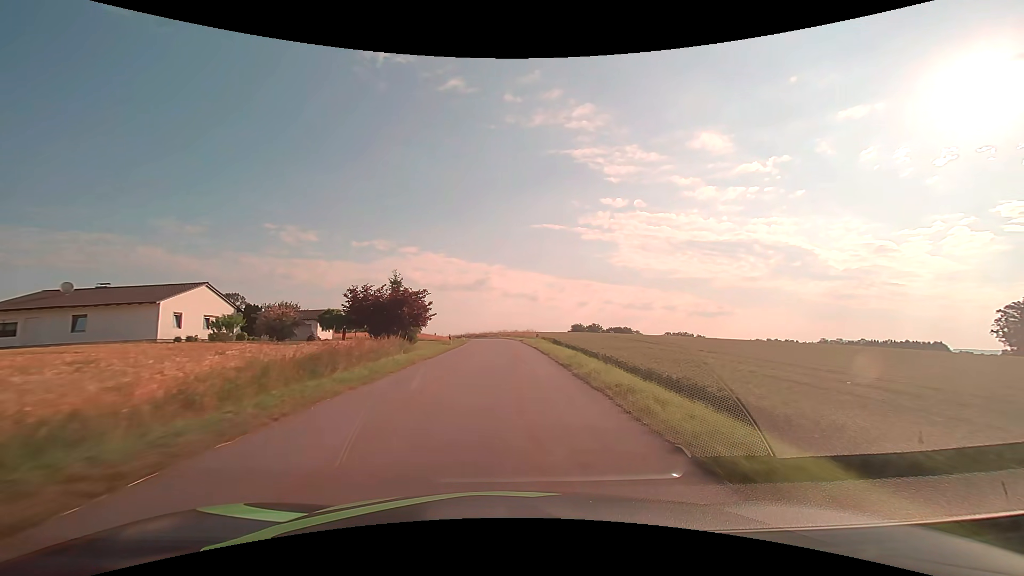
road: tertiary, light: Day
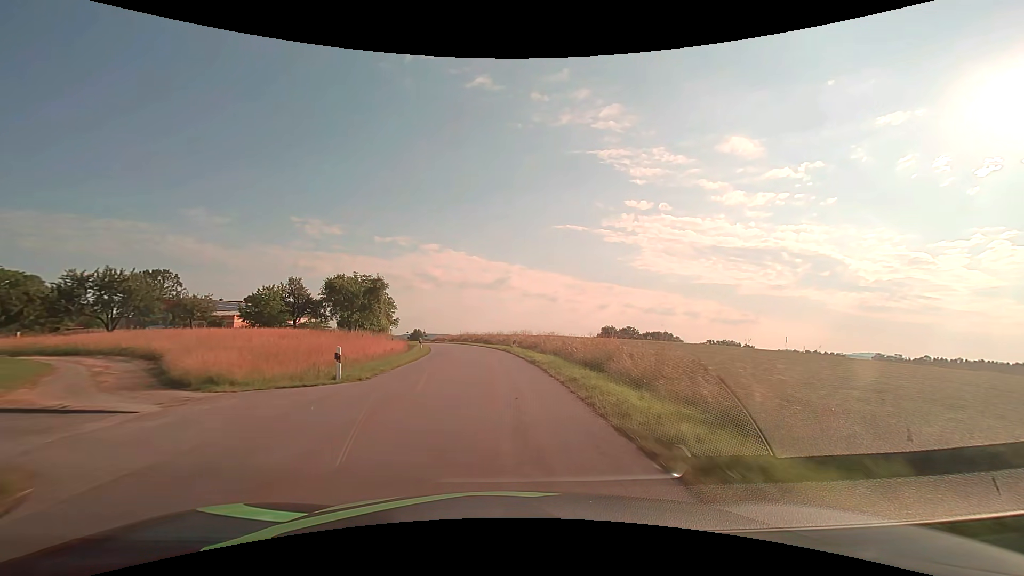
(-0.3, +53.1) m; -2°
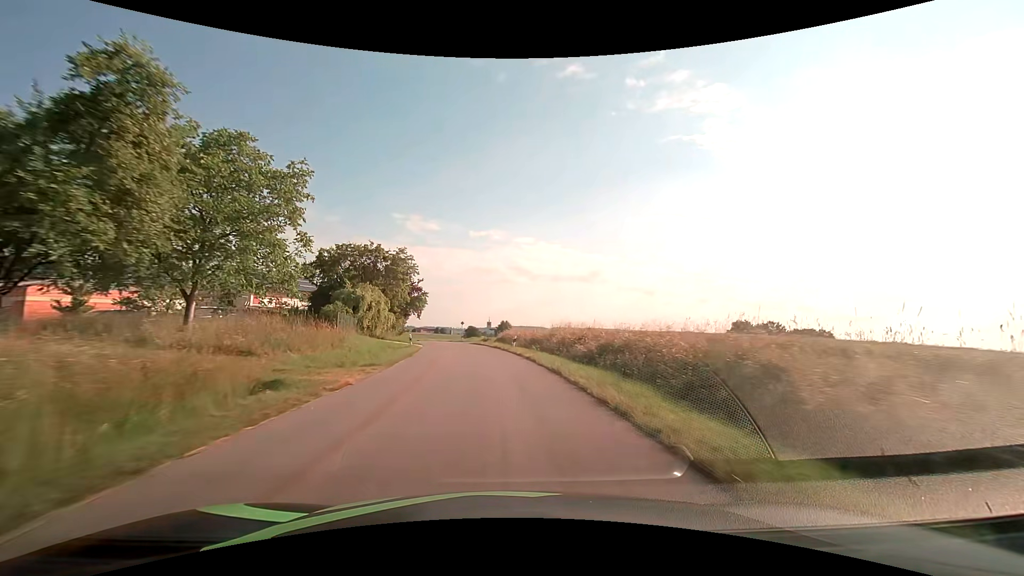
(-4.4, +53.5) m; -10°
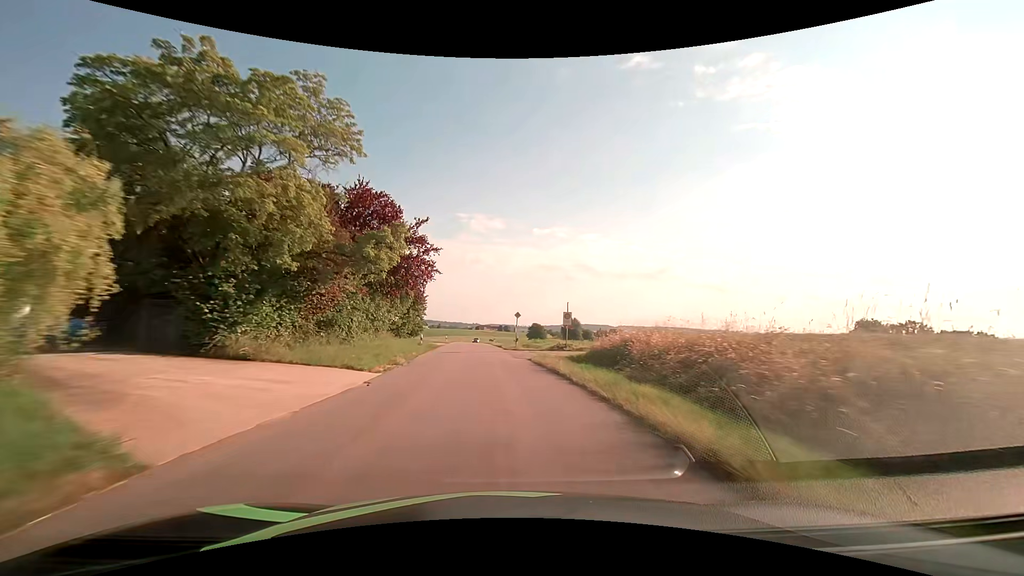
(-2.0, +32.4) m; -7°
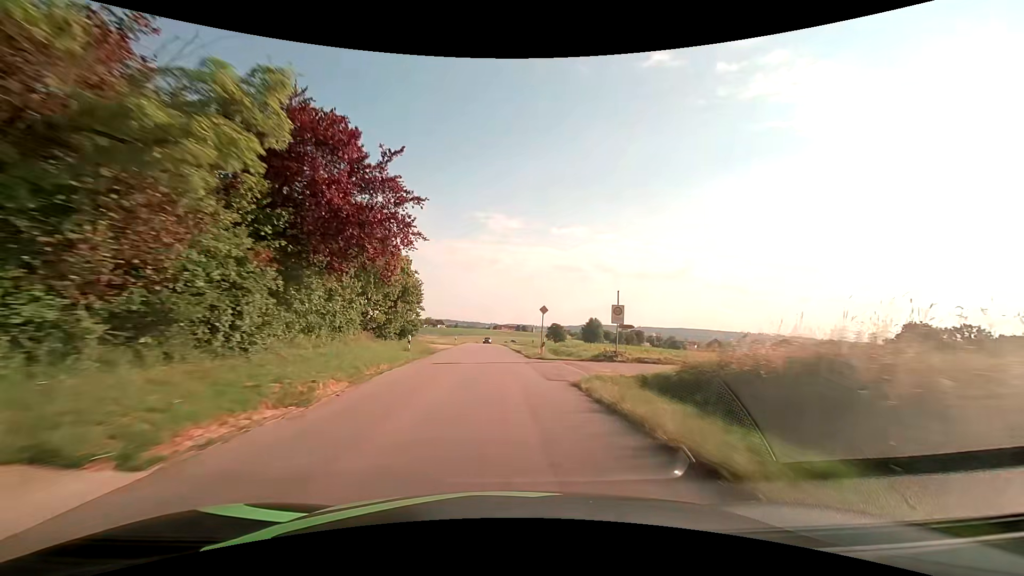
(-0.2, +10.9) m; -2°
